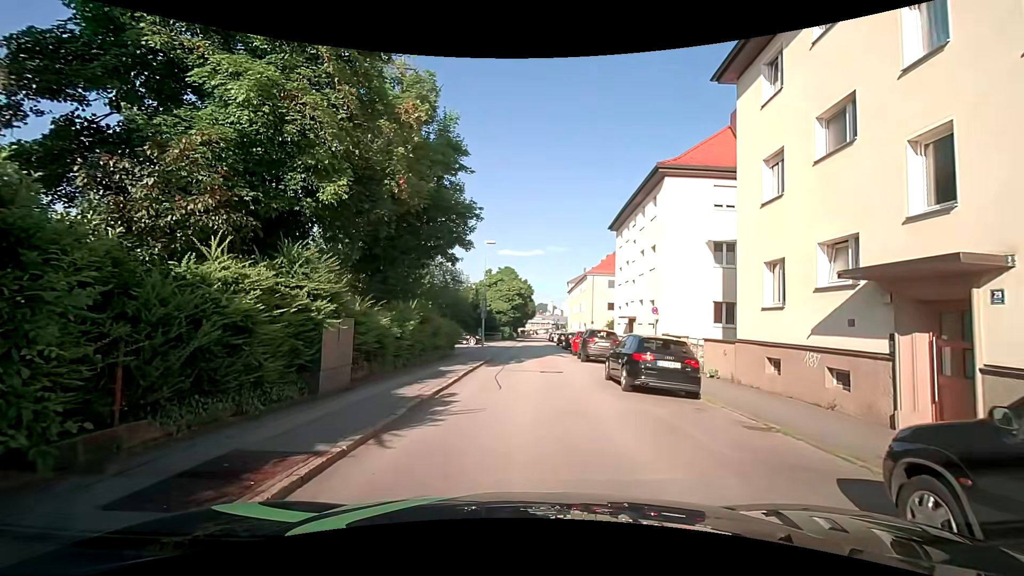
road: residential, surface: asphalt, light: Day
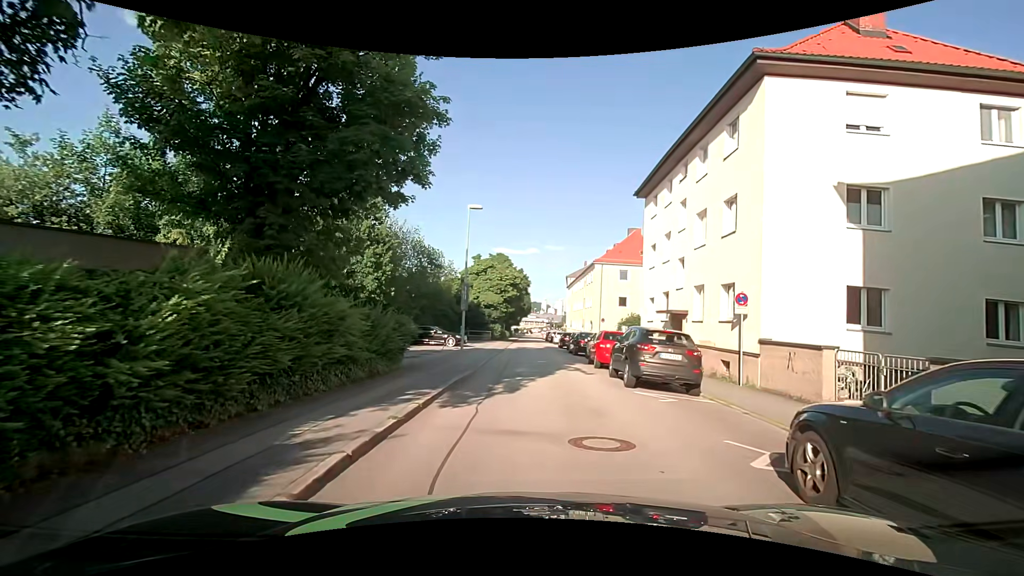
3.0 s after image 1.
(-0.1, +10.5) m; -1°
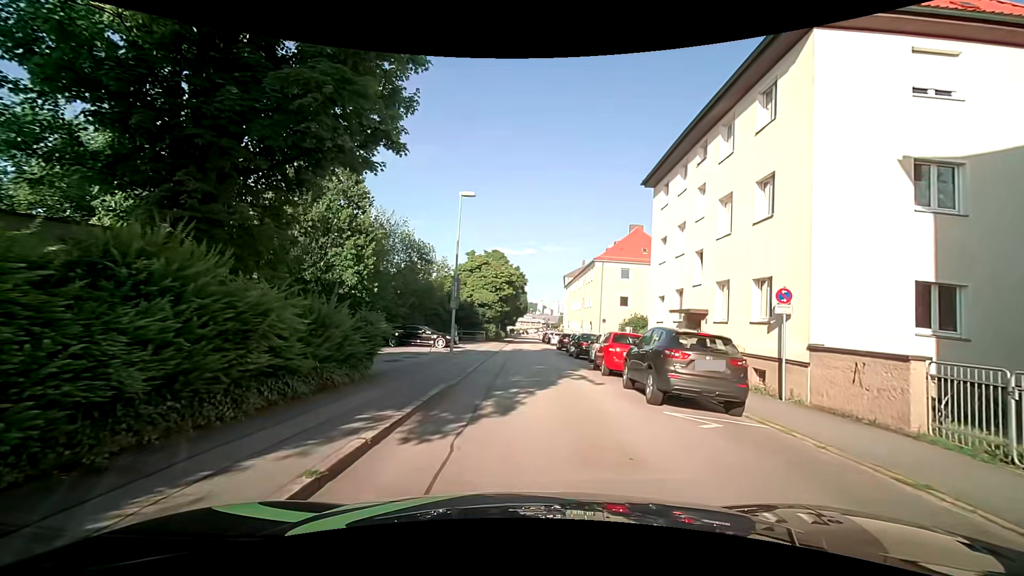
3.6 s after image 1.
(+0.1, +2.7) m; +1°
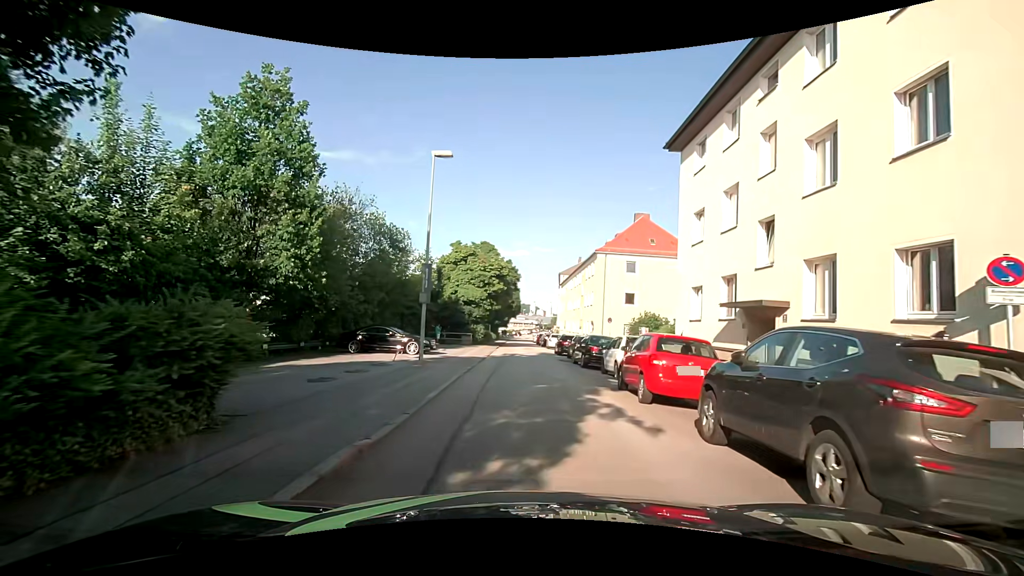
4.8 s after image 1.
(+0.2, +6.1) m; +2°
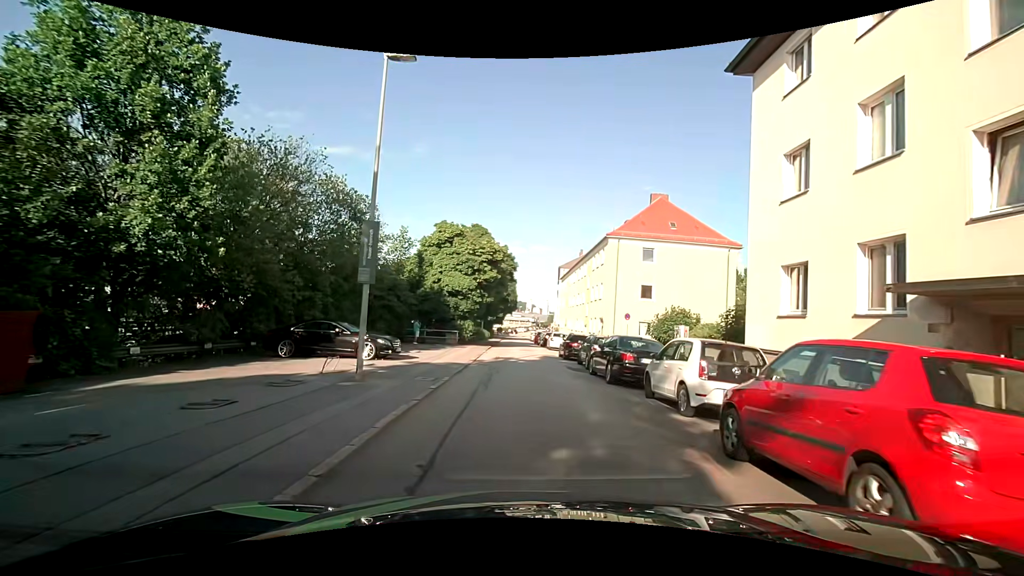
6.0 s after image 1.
(0.0, +6.9) m; -1°
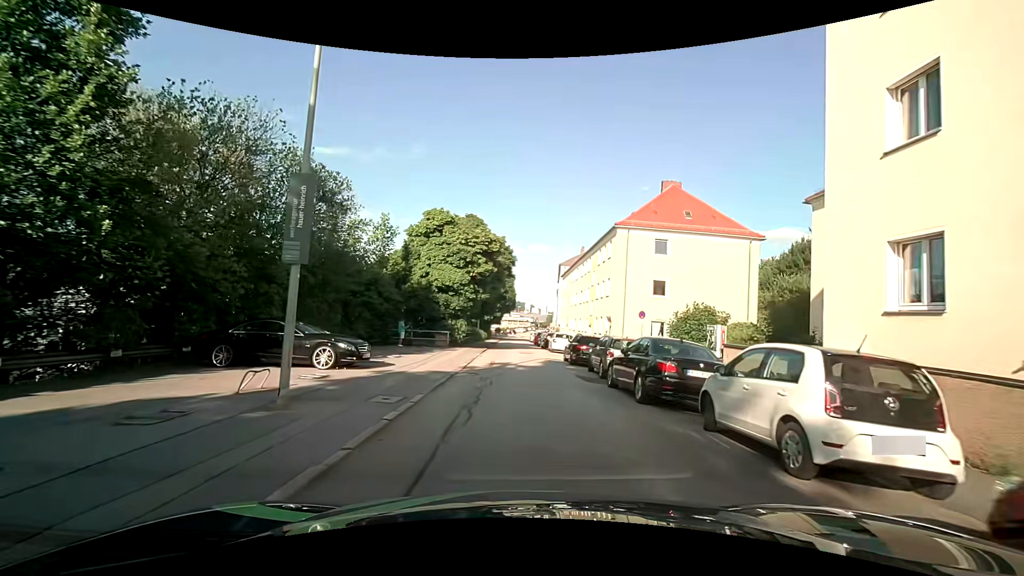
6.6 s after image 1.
(0.0, +3.8) m; 0°
